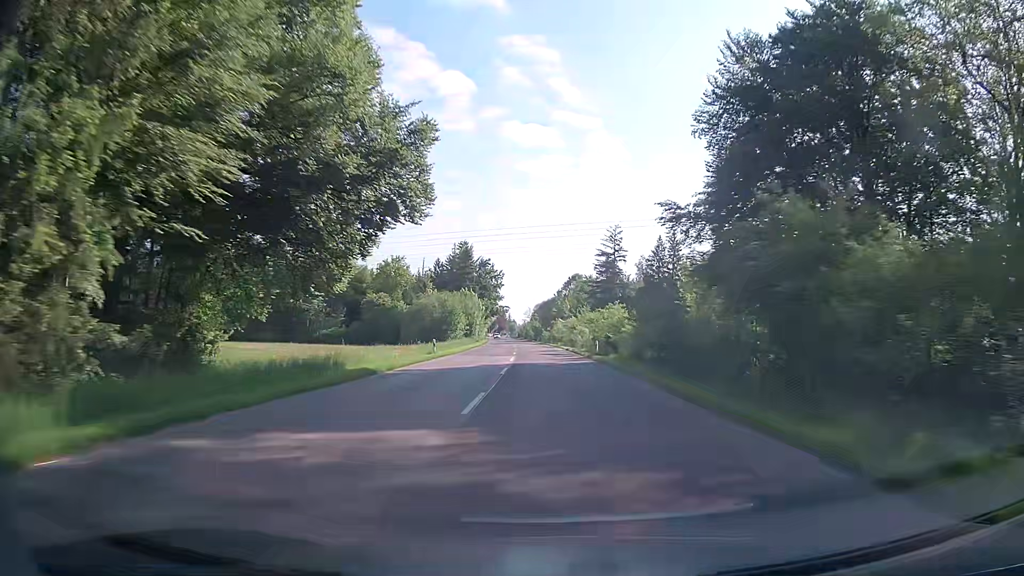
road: tertiary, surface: asphalt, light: Day
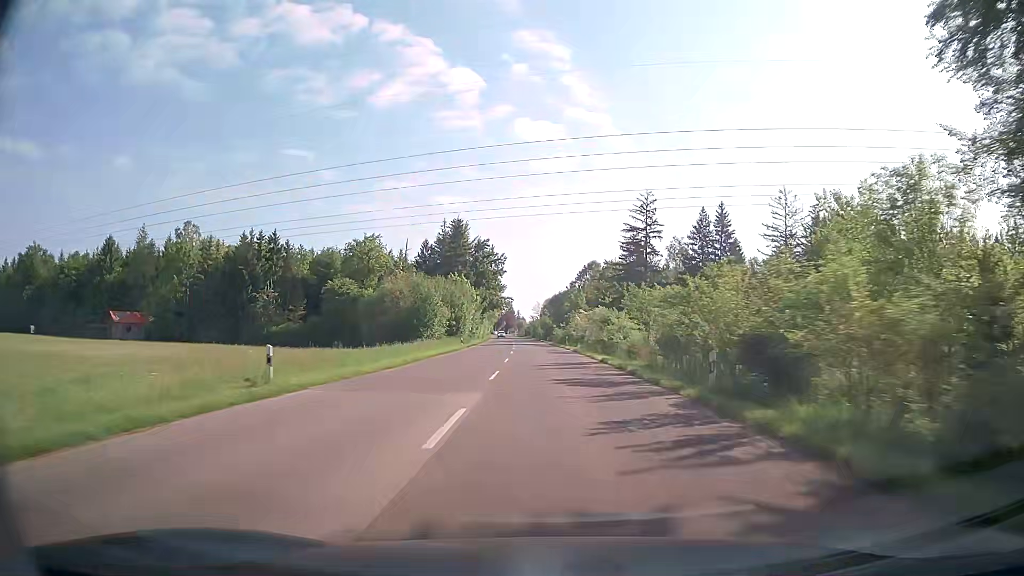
(-0.2, +26.6) m; -1°
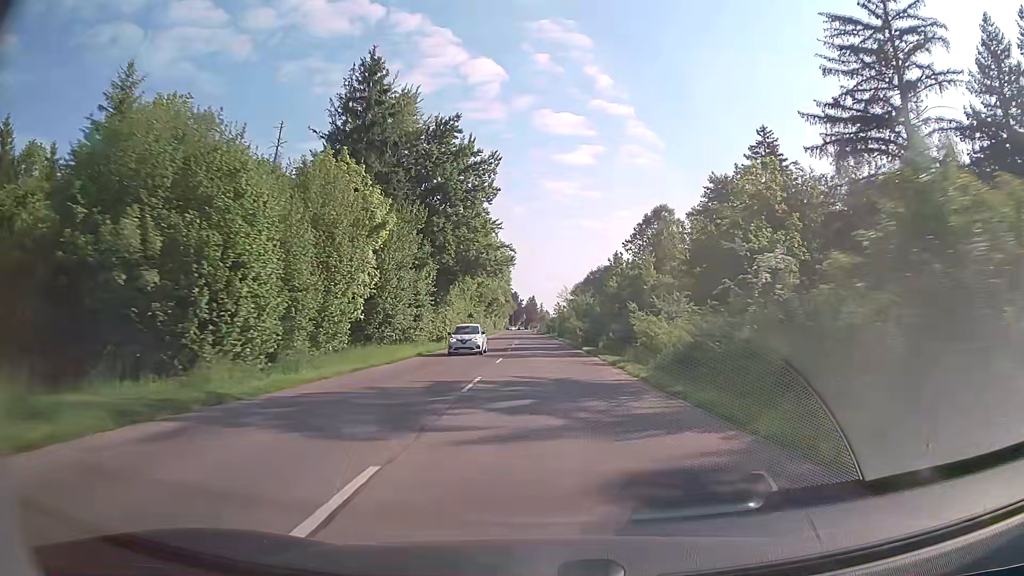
(-1.2, +64.2) m; -2°
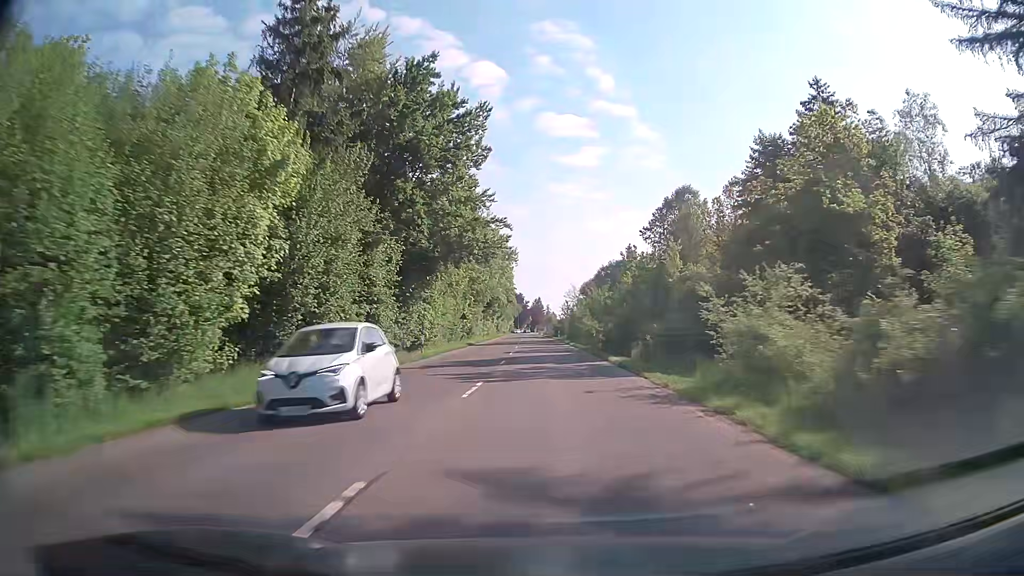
(0.0, +12.4) m; 0°
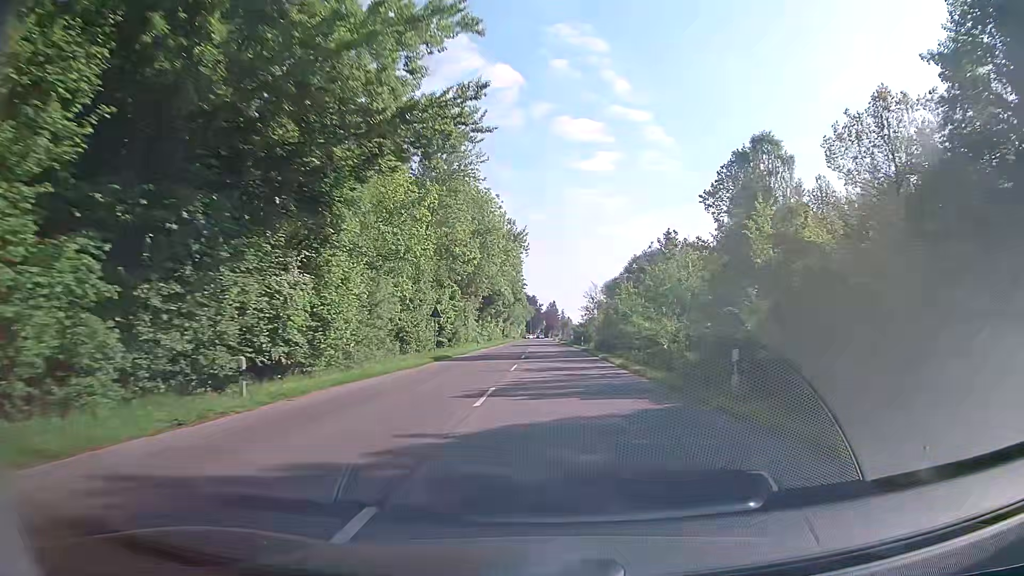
(-0.4, +24.4) m; -1°
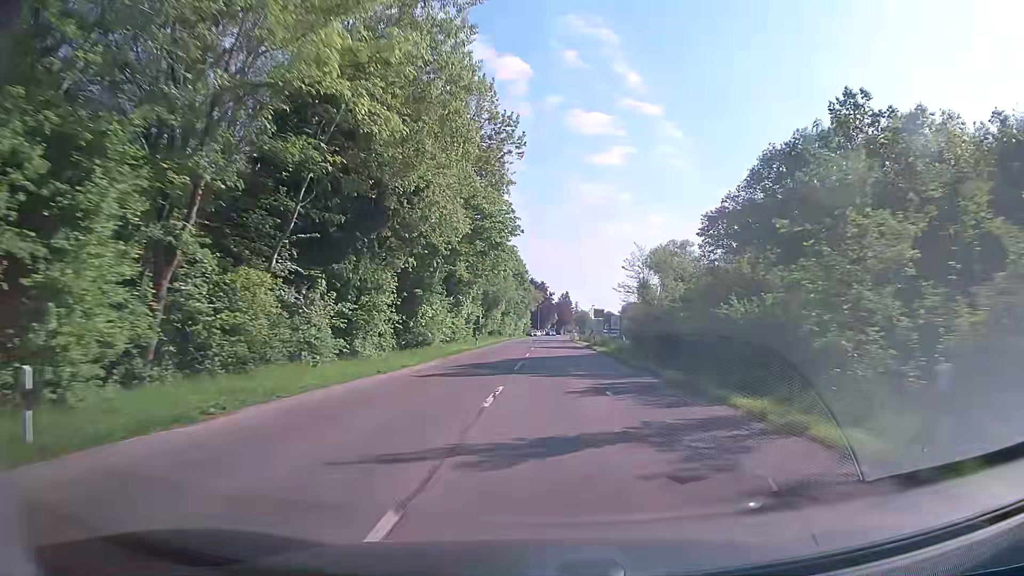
(-0.1, +56.9) m; -1°
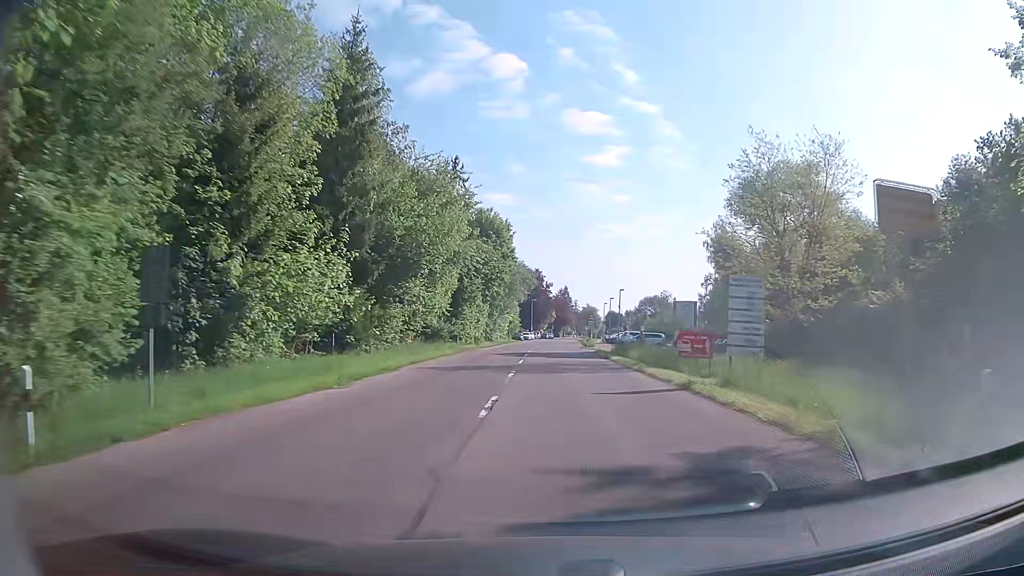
(+0.1, +50.5) m; +1°
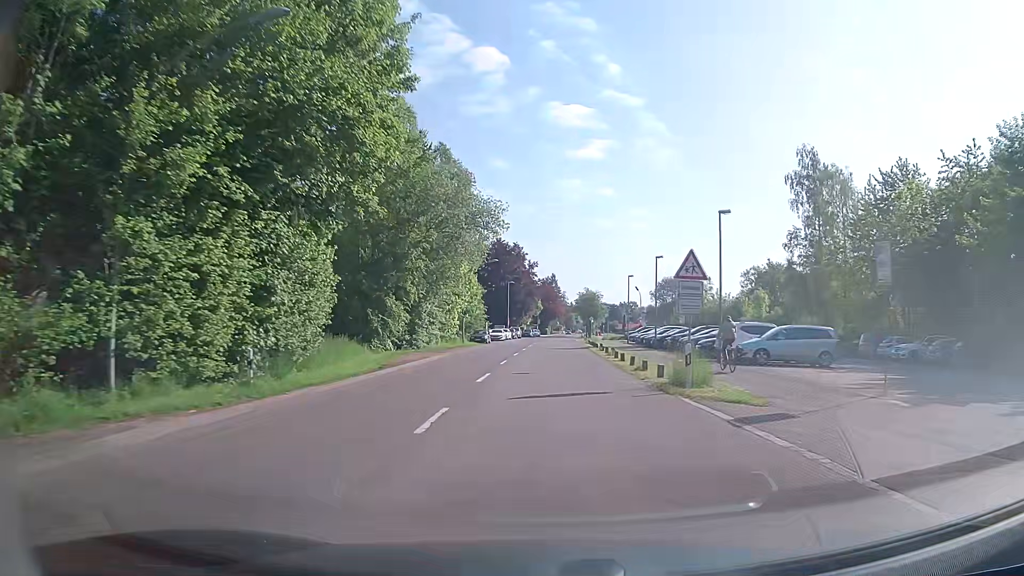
(+0.1, +46.1) m; +1°
